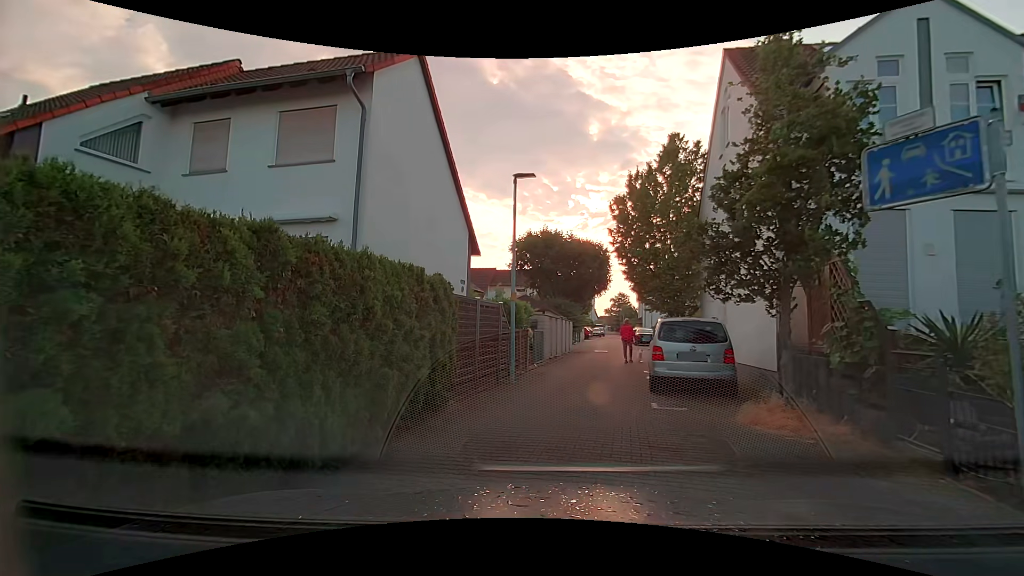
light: Day
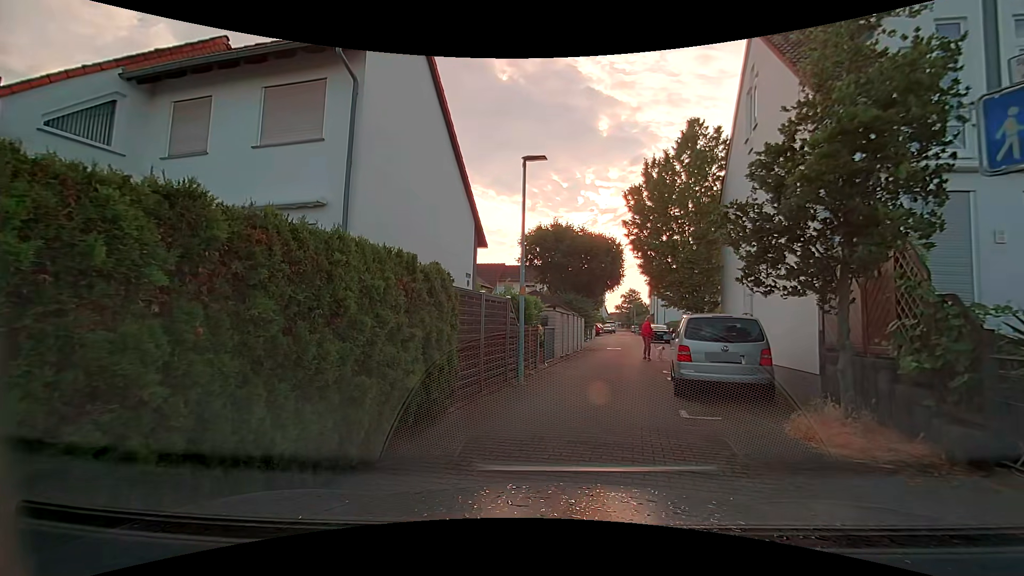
(0.0, +1.1) m; -3°
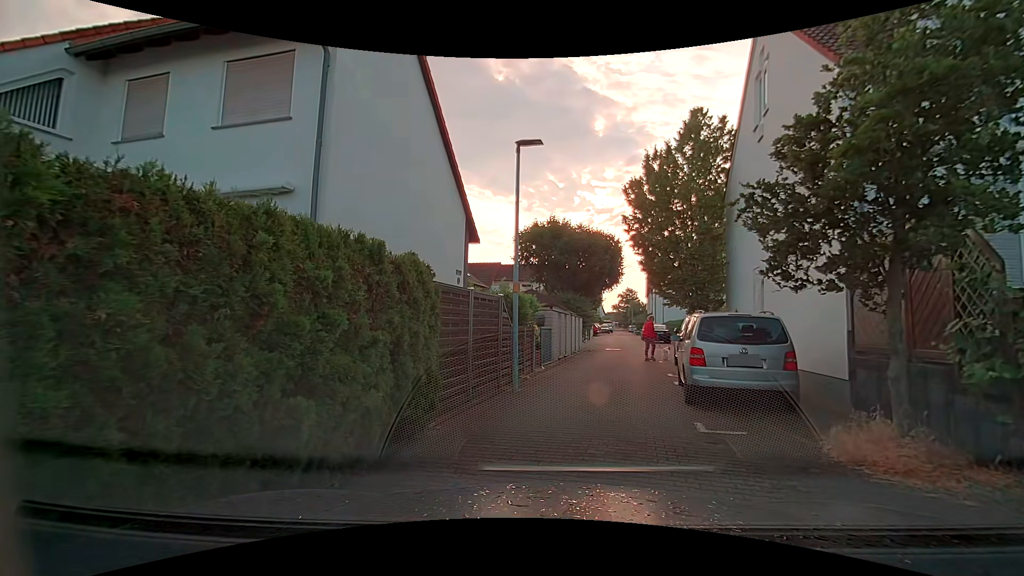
(0.0, +1.0) m; +1°
